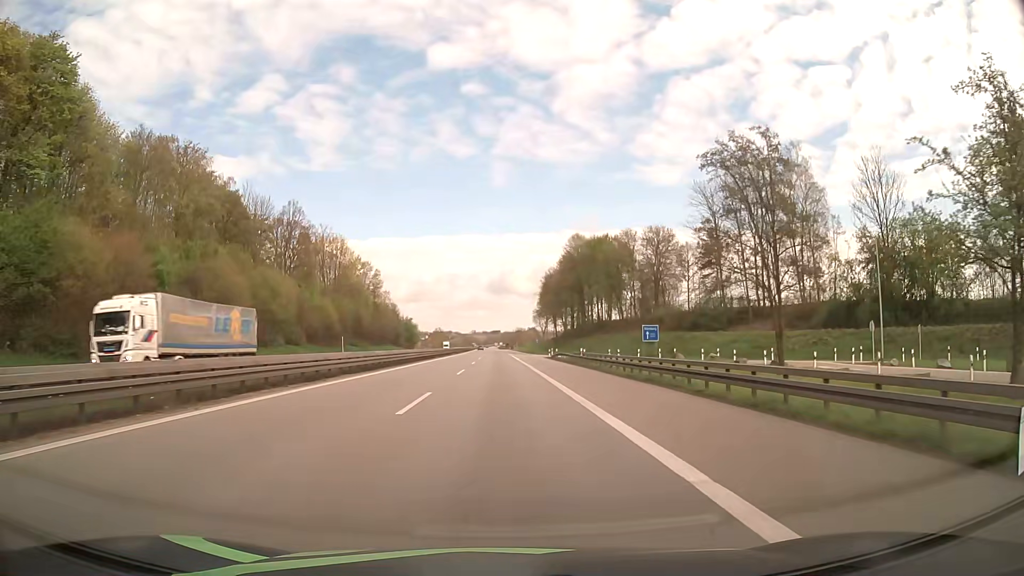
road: motorway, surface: asphalt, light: Day
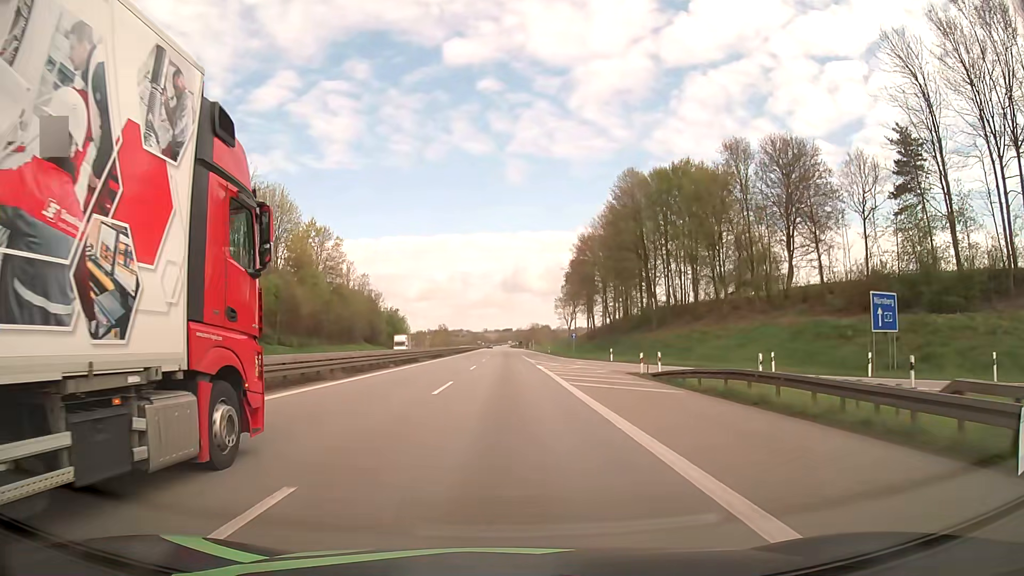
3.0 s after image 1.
(-0.4, +49.3) m; -1°
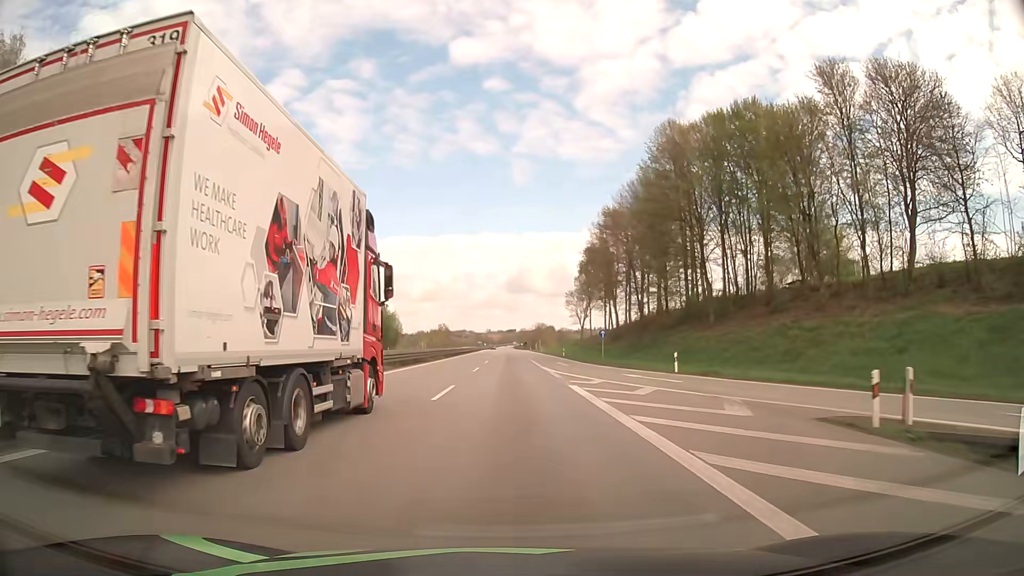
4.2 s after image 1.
(-0.1, +20.1) m; 0°
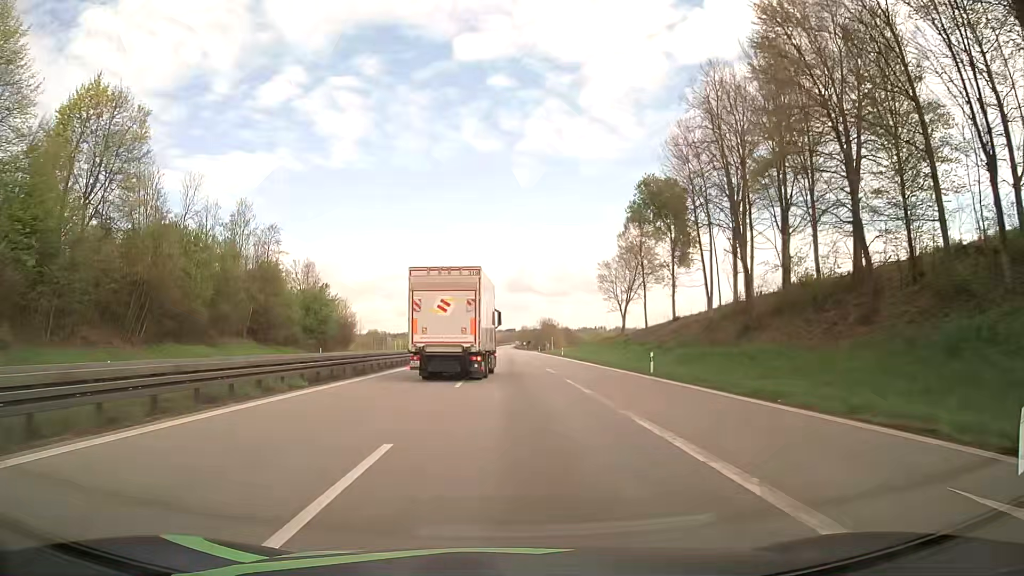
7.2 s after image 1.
(-0.1, +49.7) m; 0°
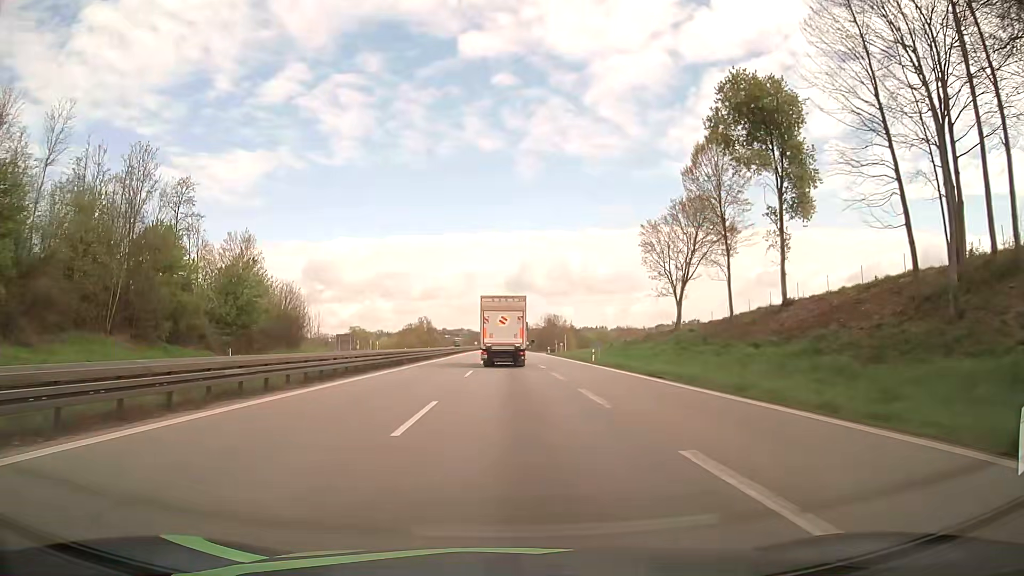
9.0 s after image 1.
(0.0, +29.4) m; 0°
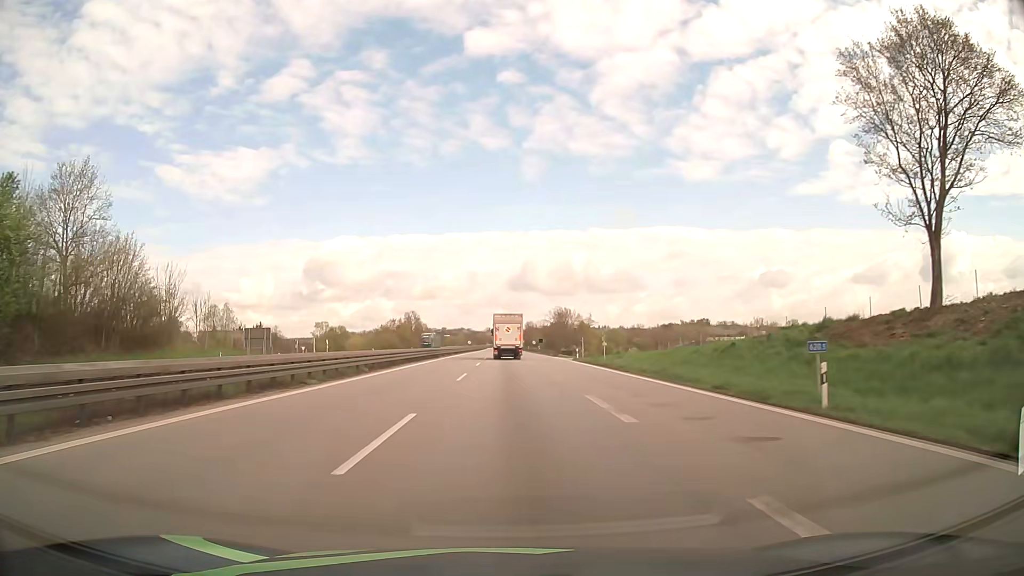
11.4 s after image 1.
(-0.2, +39.4) m; 0°
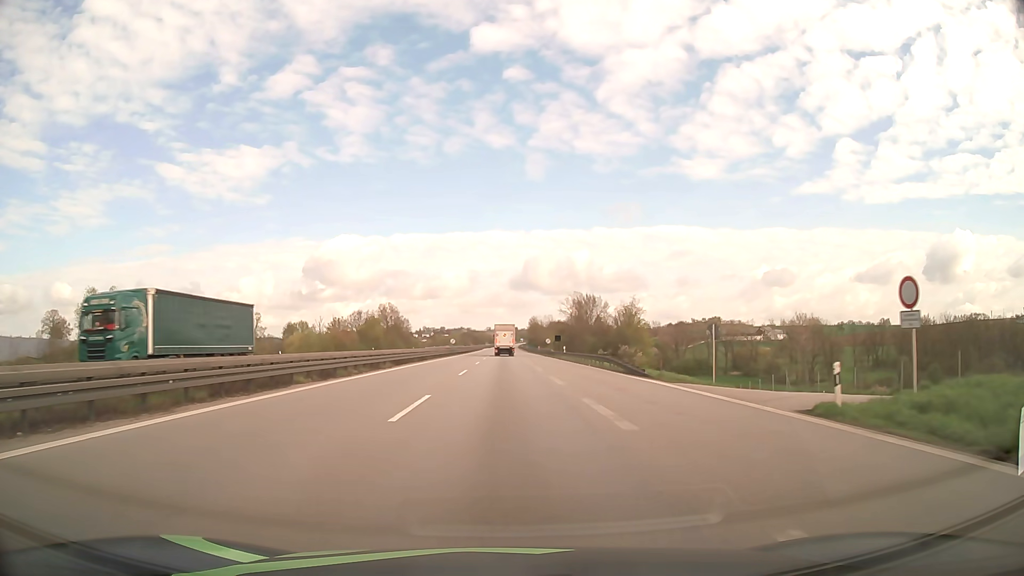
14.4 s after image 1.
(-0.2, +49.7) m; 0°
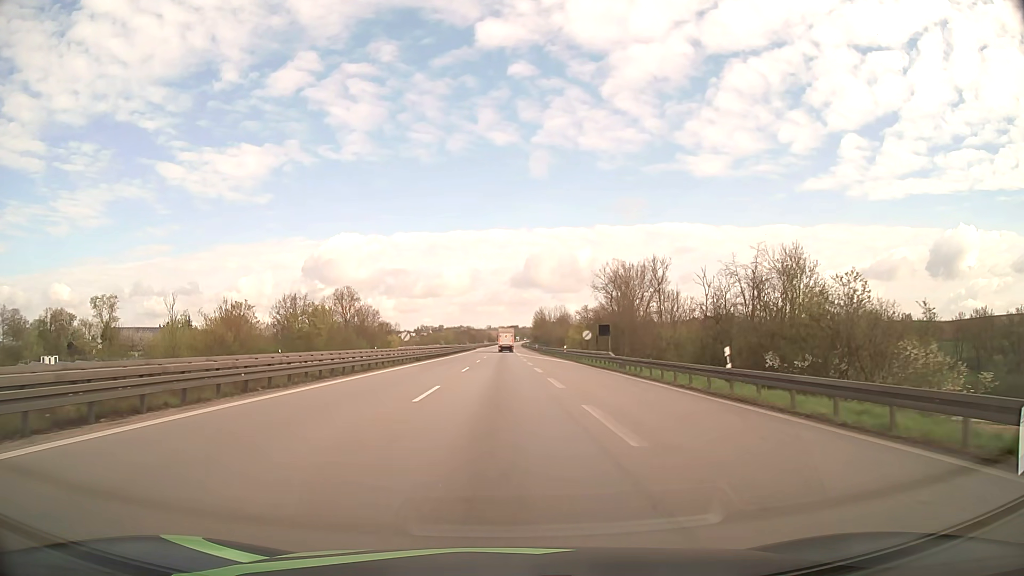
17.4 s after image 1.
(0.0, +50.2) m; 0°
(0, +10) (0, +20) (0, +30) (0, +40) (0, +50) (0, +60) (0, +70) (0, +80) (0, +90) (0, +100) m
